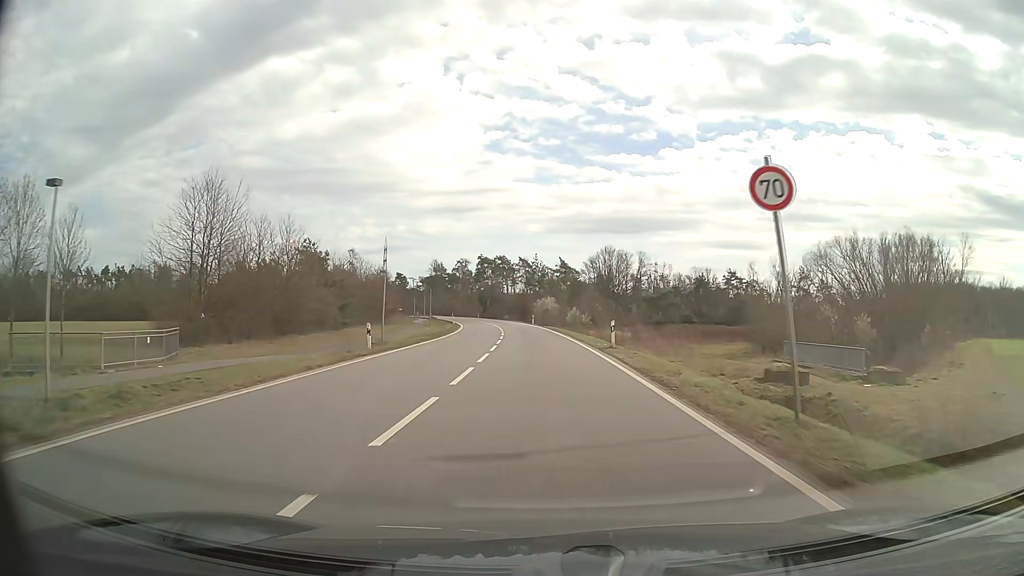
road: primary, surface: asphalt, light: Day
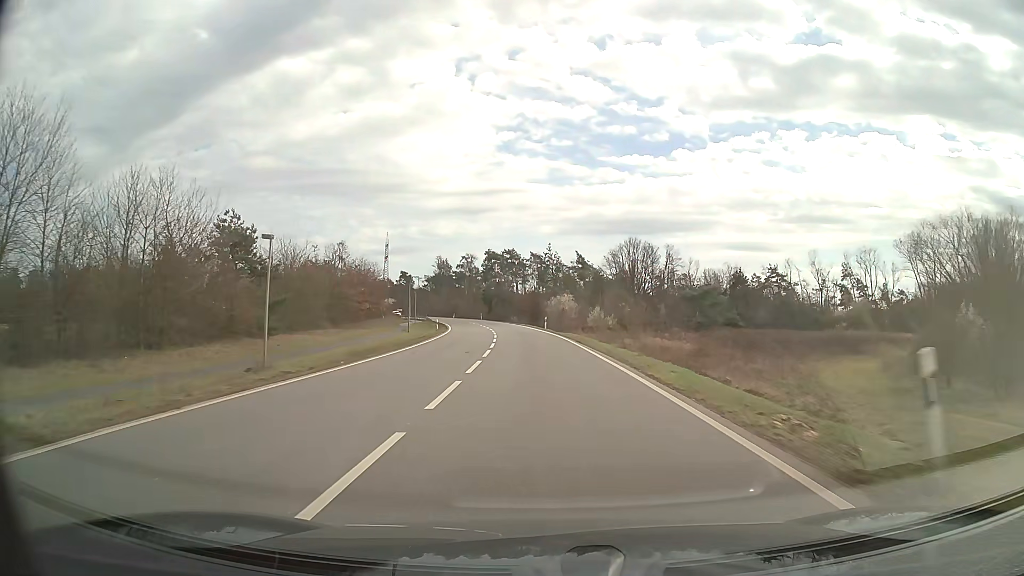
(-0.2, +21.5) m; -1°
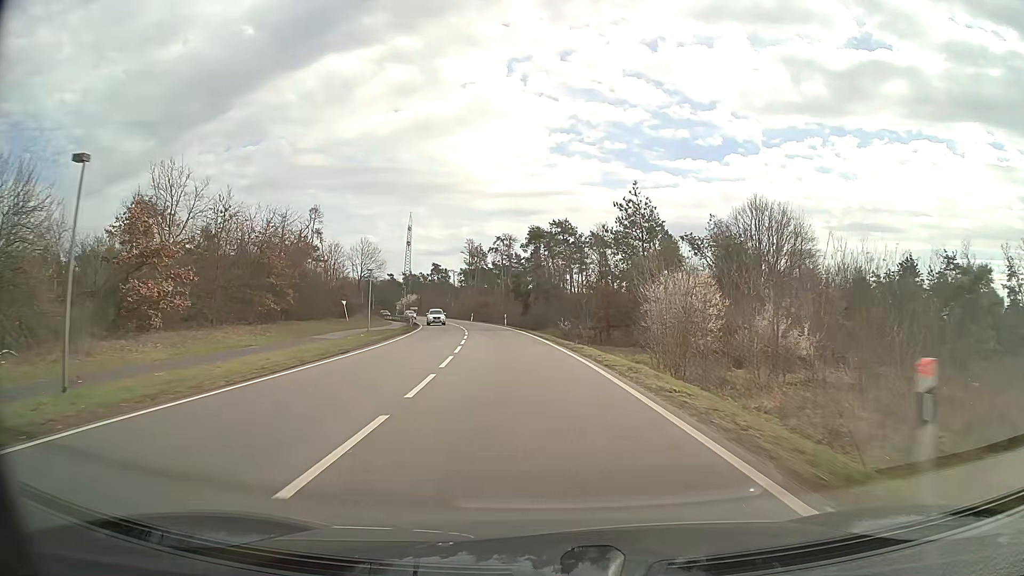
(-1.8, +53.6) m; -4°
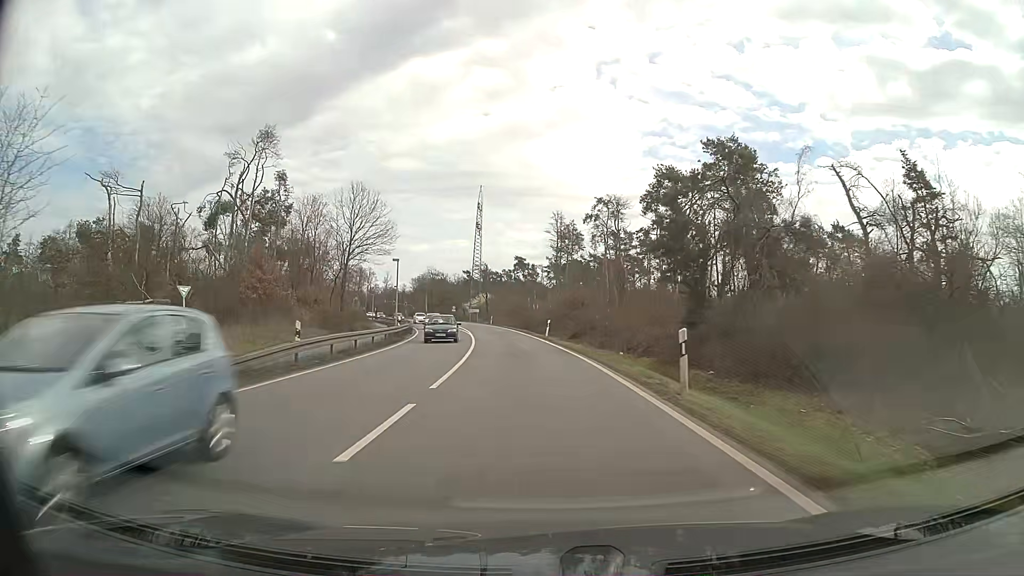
(-4.0, +53.4) m; -8°
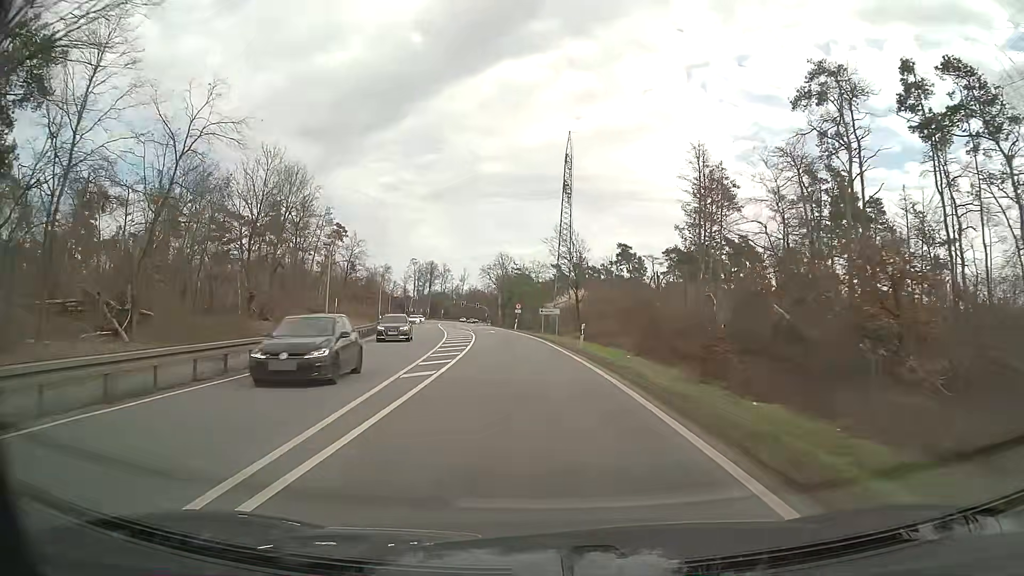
(-3.5, +53.7) m; -8°
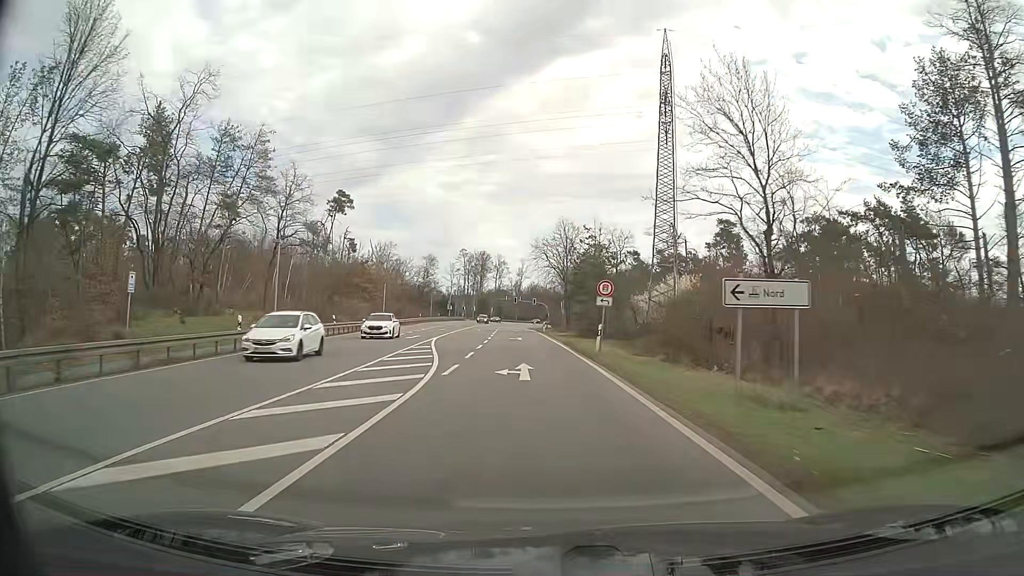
(-2.3, +43.0) m; -6°
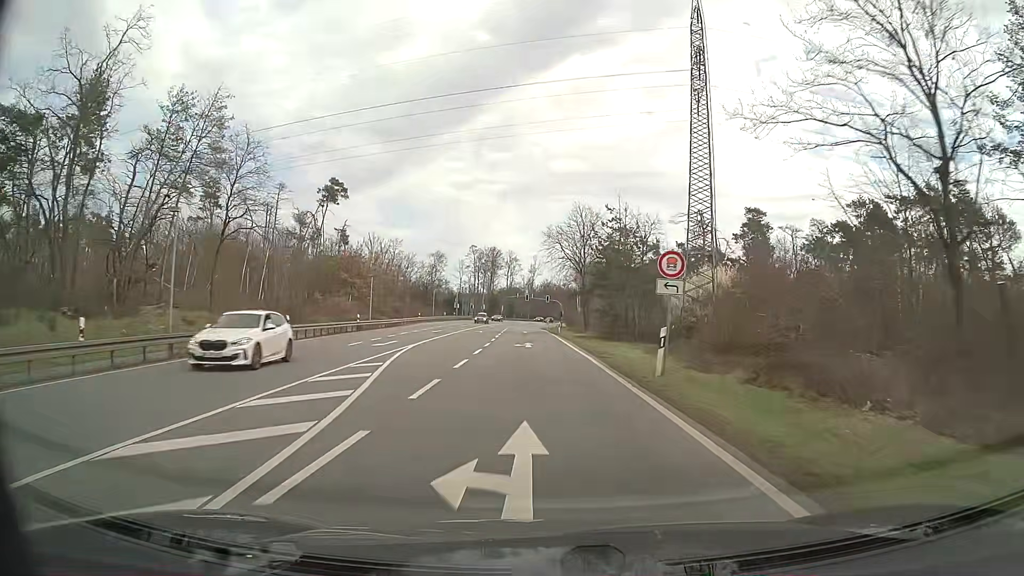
(-0.1, +10.8) m; -1°
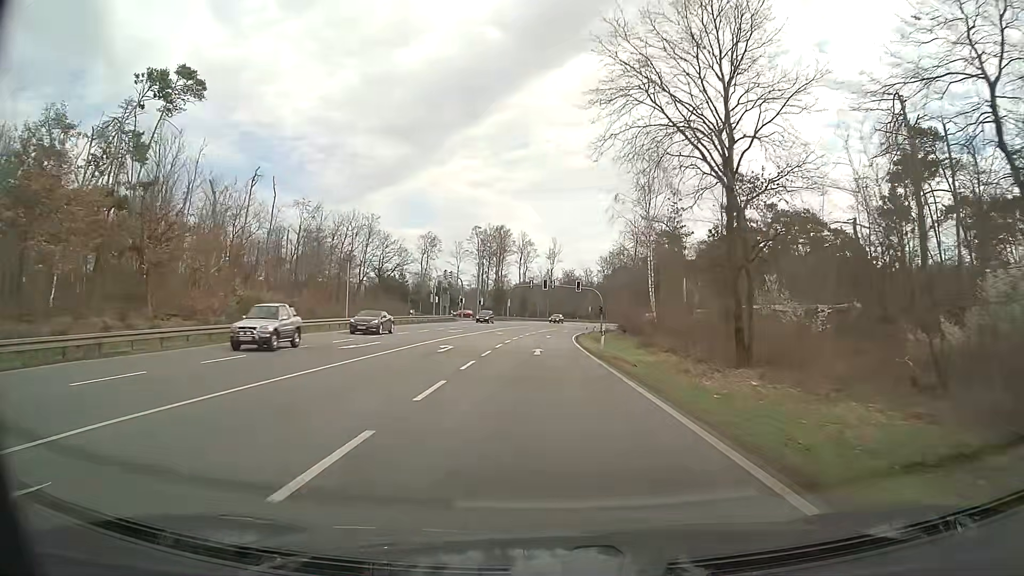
(-1.3, +54.1) m; -2°
(0, +10) (0, +20) (0, +30) (0, +40) (+1, +50) (+1, +60) (+2, +70) (+3, +80) (+5, +90) (+6, +100) m
